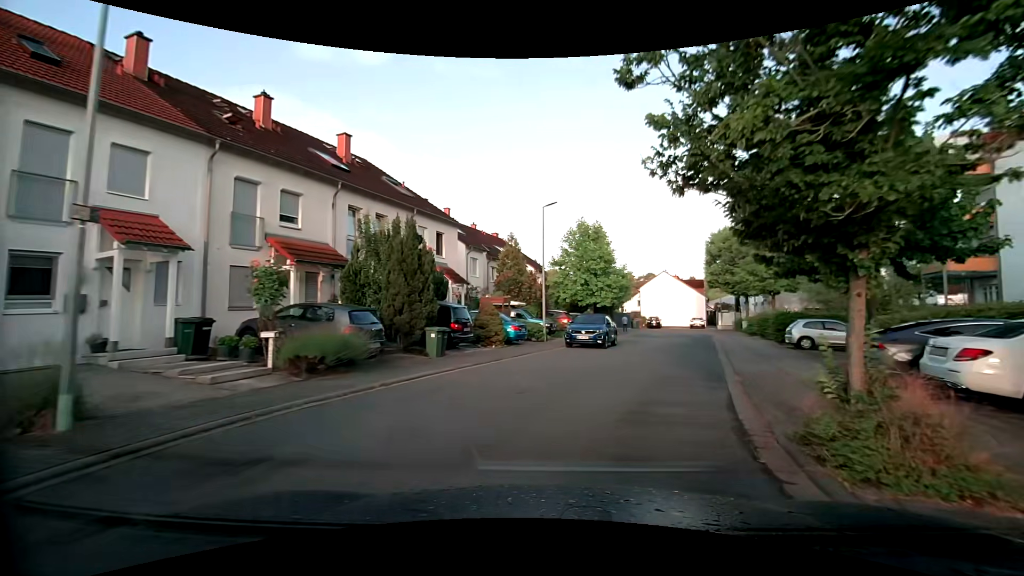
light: Day
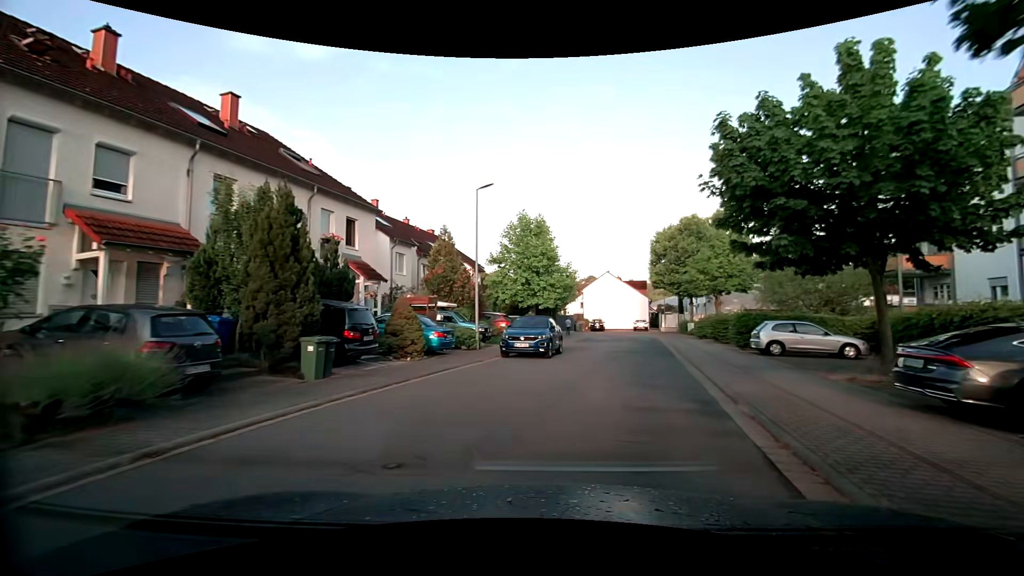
(+0.2, +4.2) m; +6°
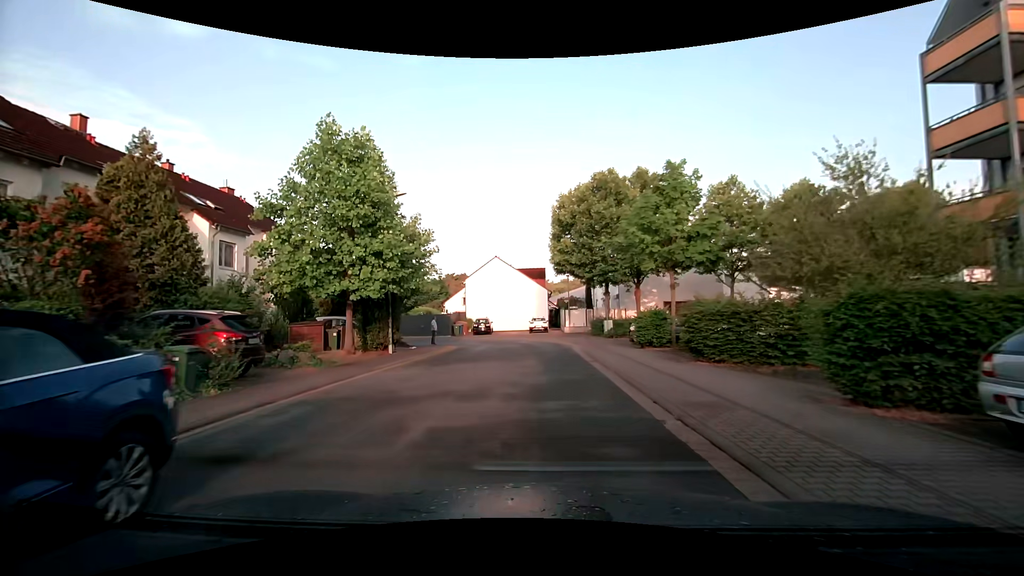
(+2.9, +16.7) m; +13°
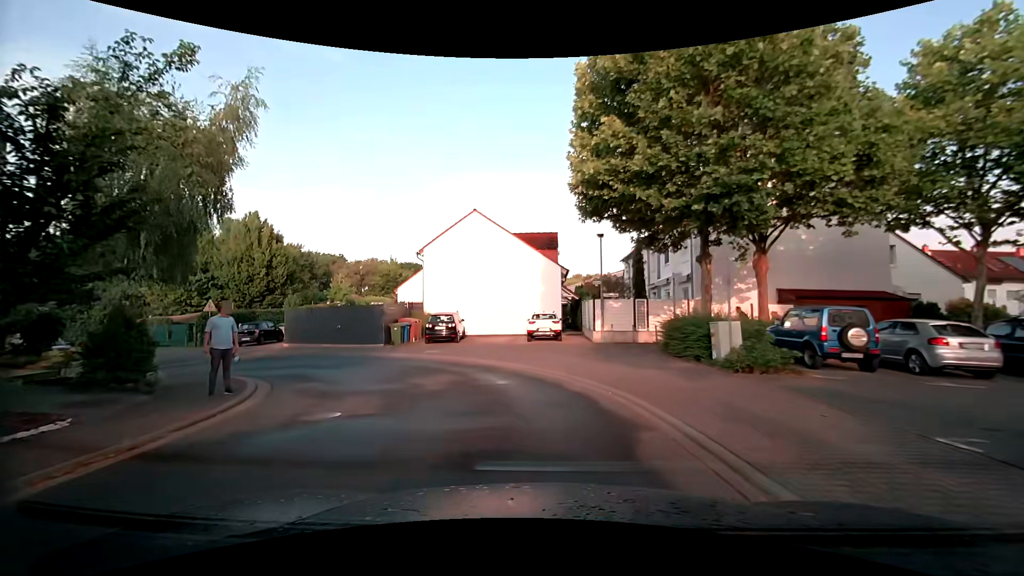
(+0.1, +21.2) m; 0°
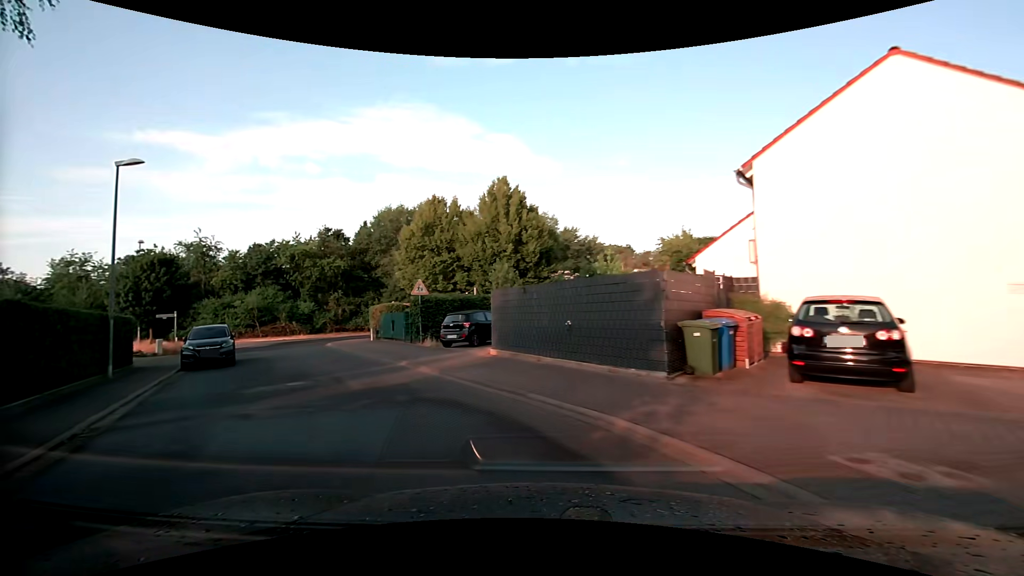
(-3.7, +15.6) m; -33°
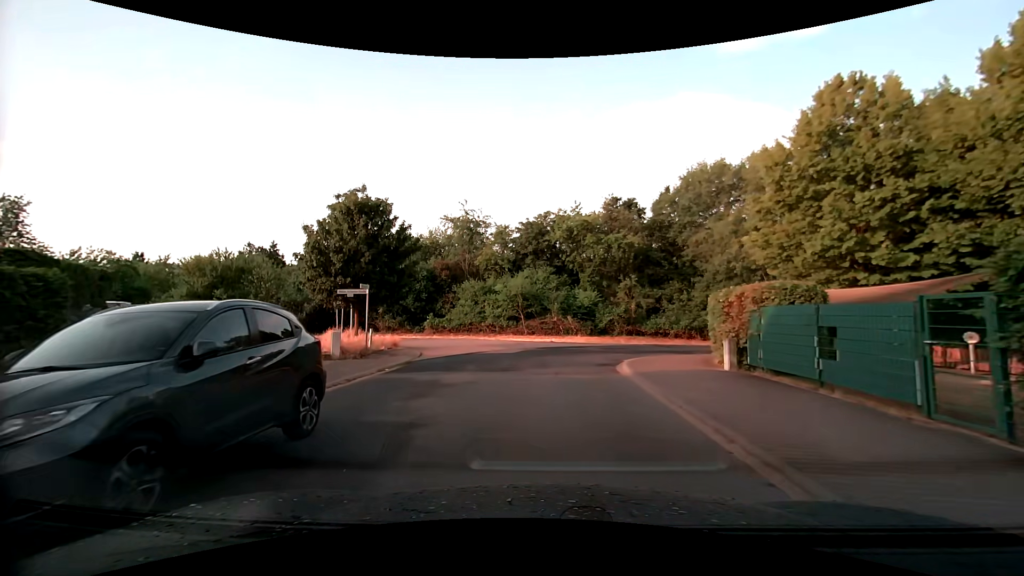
(-7.1, +17.4) m; -33°
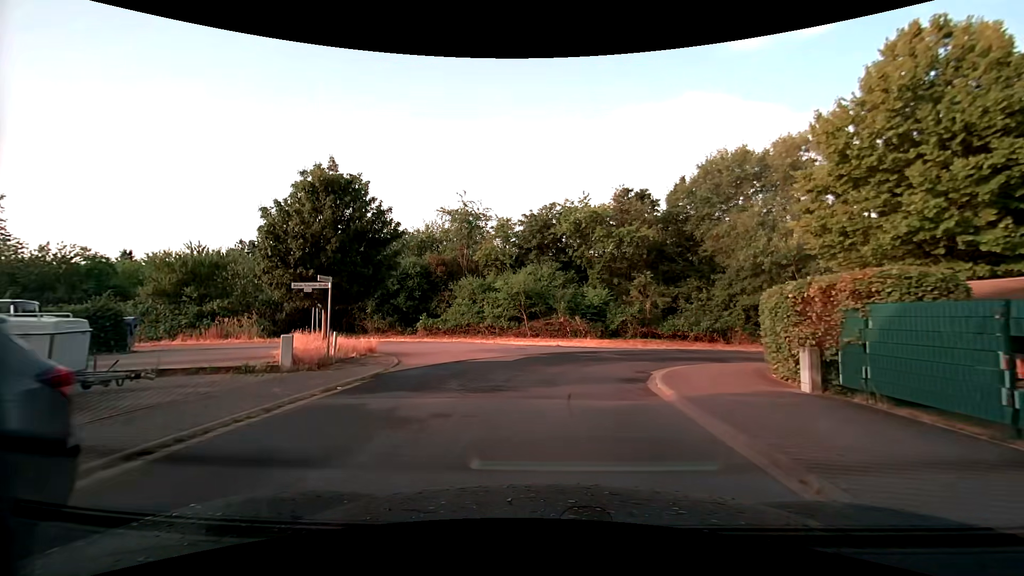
(0.0, +3.6) m; -1°
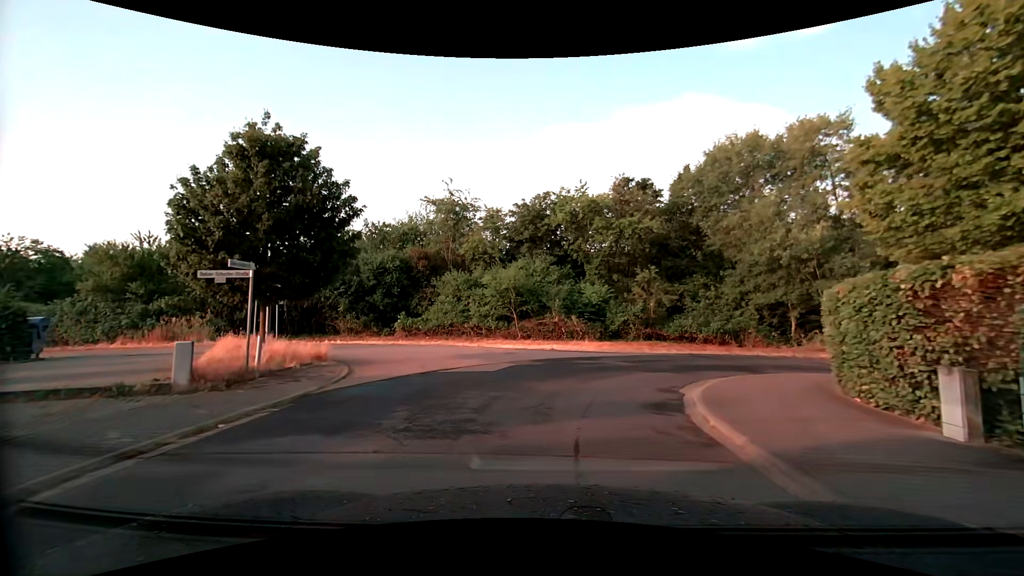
(0.0, +3.6) m; +2°
(+1, +10) (+5, +19) (+15, +22) (+25, +22) (+35, +22) (+45, +22) (+54, +20) (+60, +12) (+65, +3) (+69, -6) m
